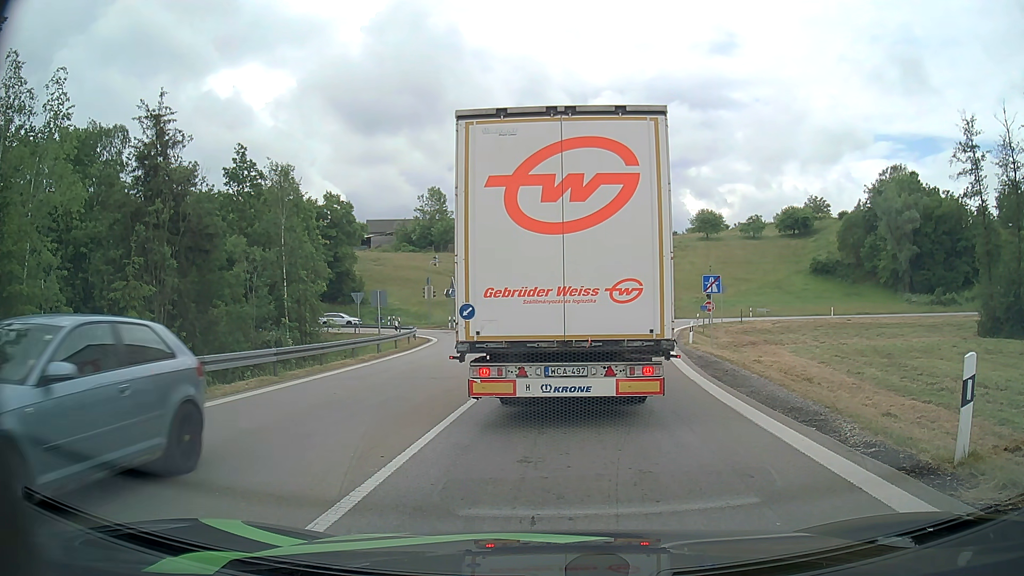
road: motorway_link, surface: asphalt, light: Day
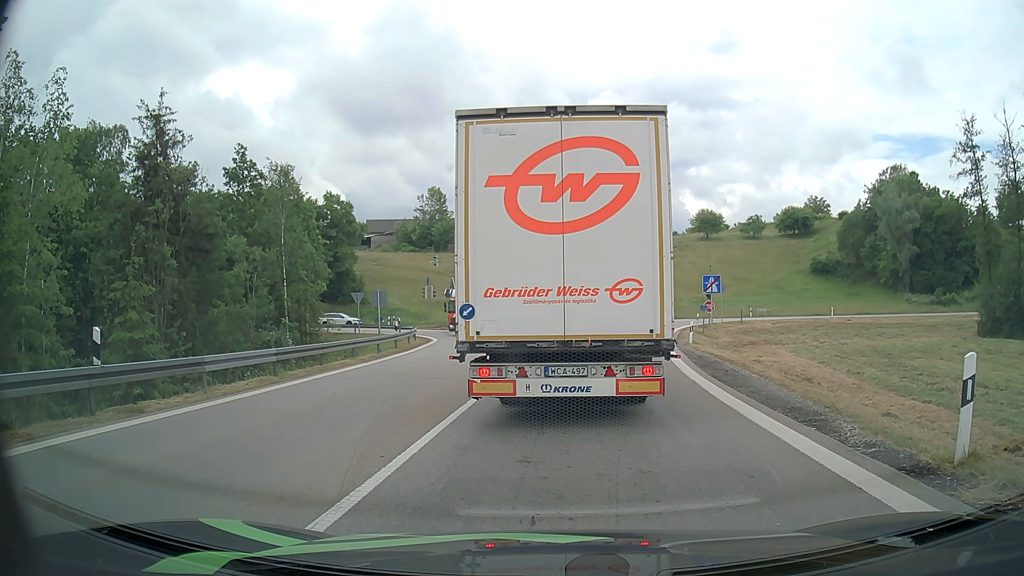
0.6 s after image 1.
(0.0, 0.0) m; 0°
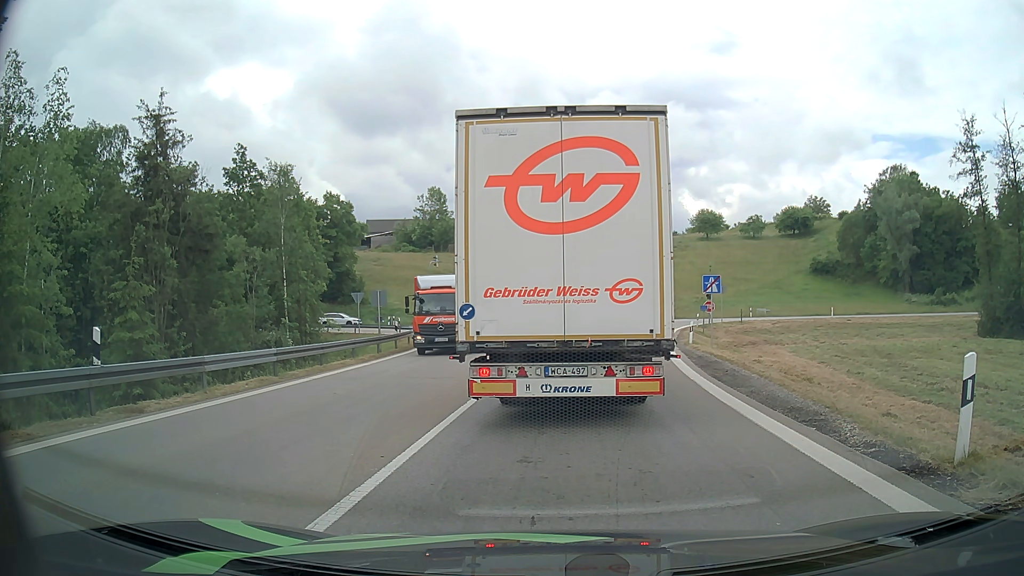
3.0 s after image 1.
(0.0, 0.0) m; 0°
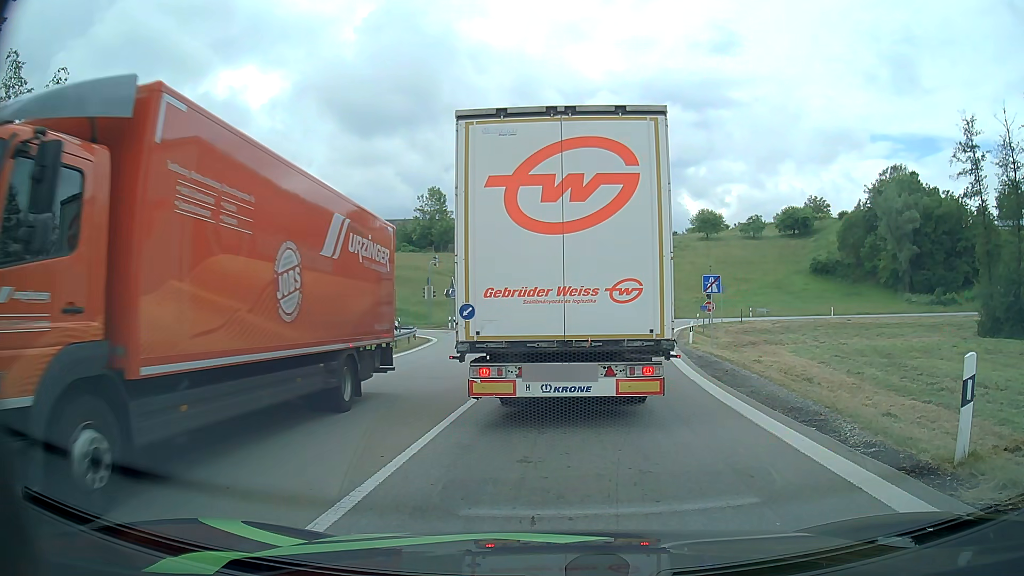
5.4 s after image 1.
(0.0, 0.0) m; 0°
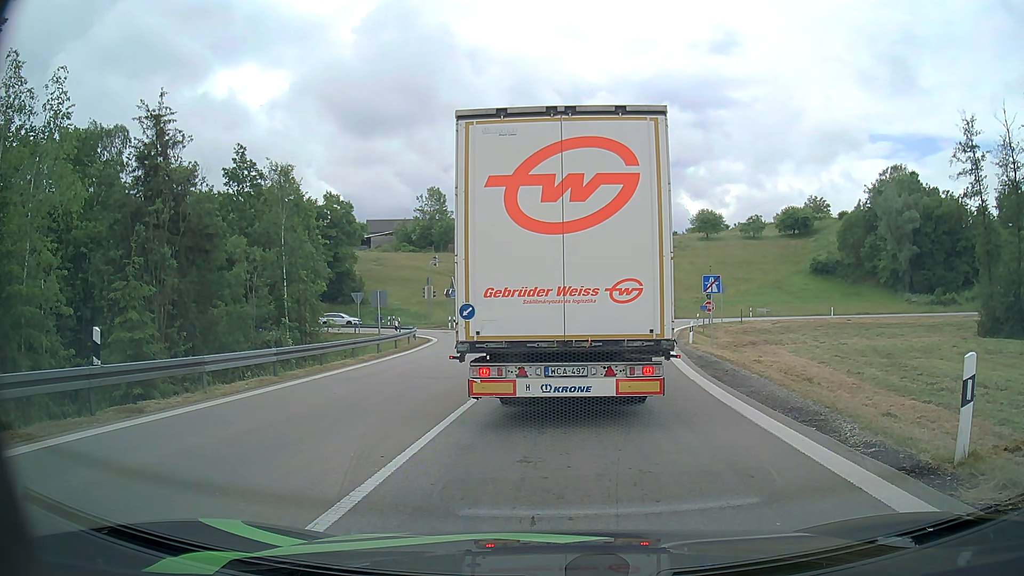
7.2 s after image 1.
(0.0, 0.0) m; 0°
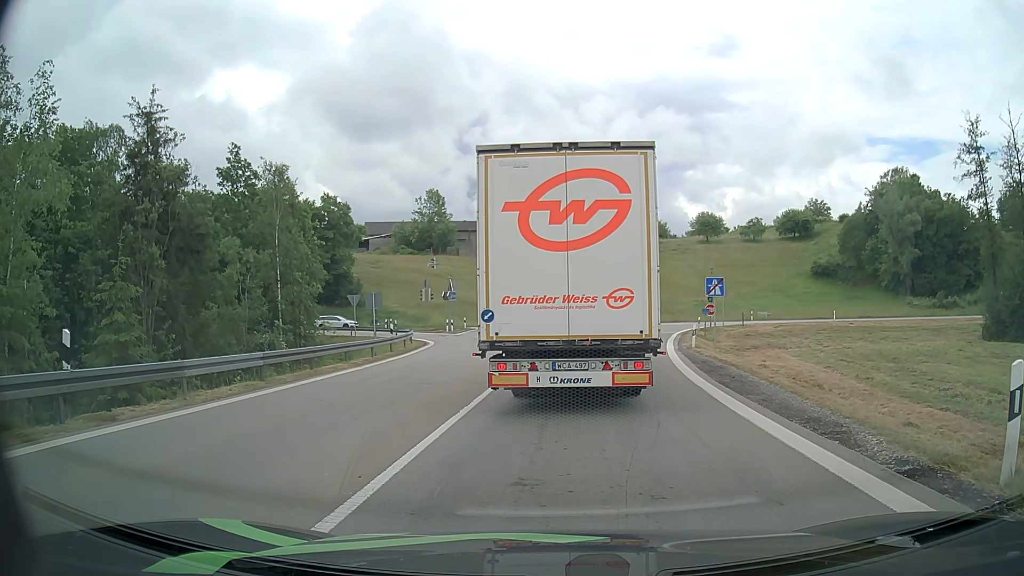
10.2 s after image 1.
(0.0, +0.9) m; +1°
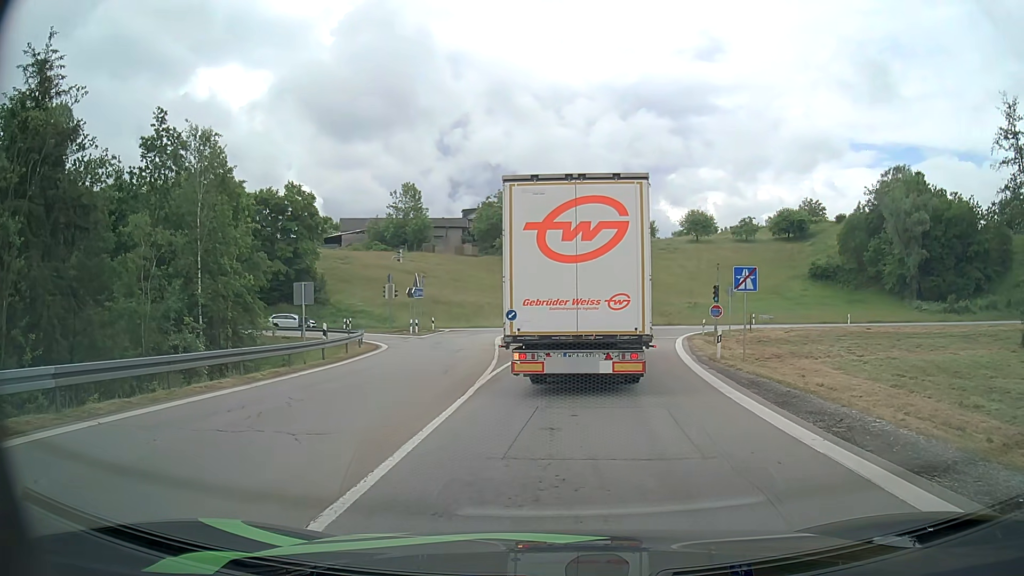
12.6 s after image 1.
(0.0, +7.8) m; +2°
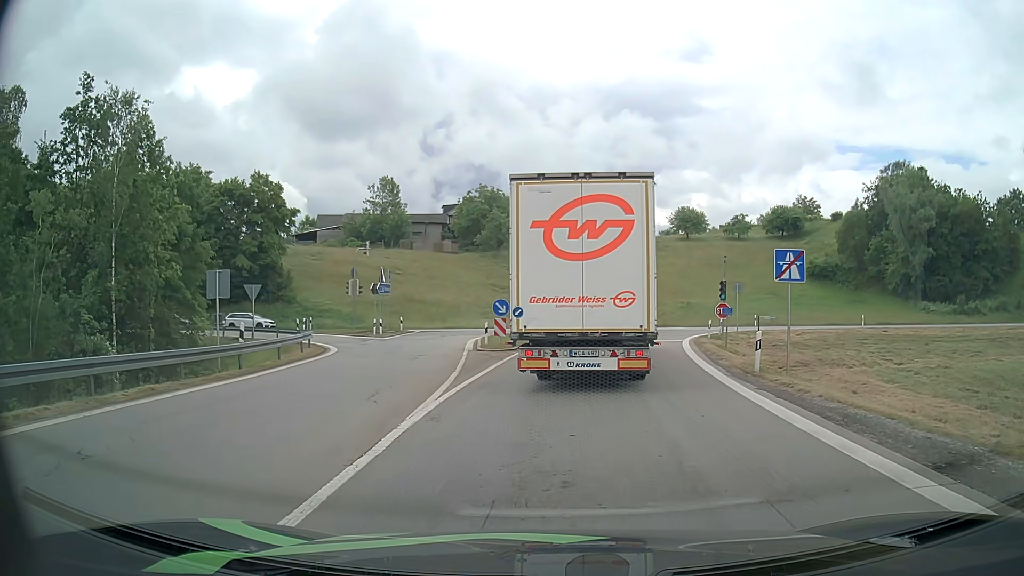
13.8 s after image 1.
(+0.1, +6.0) m; +1°
(0, +10) (+1, +20) (+1, +30) (+2, +40) (-1, +49) (-8, +56) (-18, +59) (-28, +60) (-38, +60) (-48, +61) m
